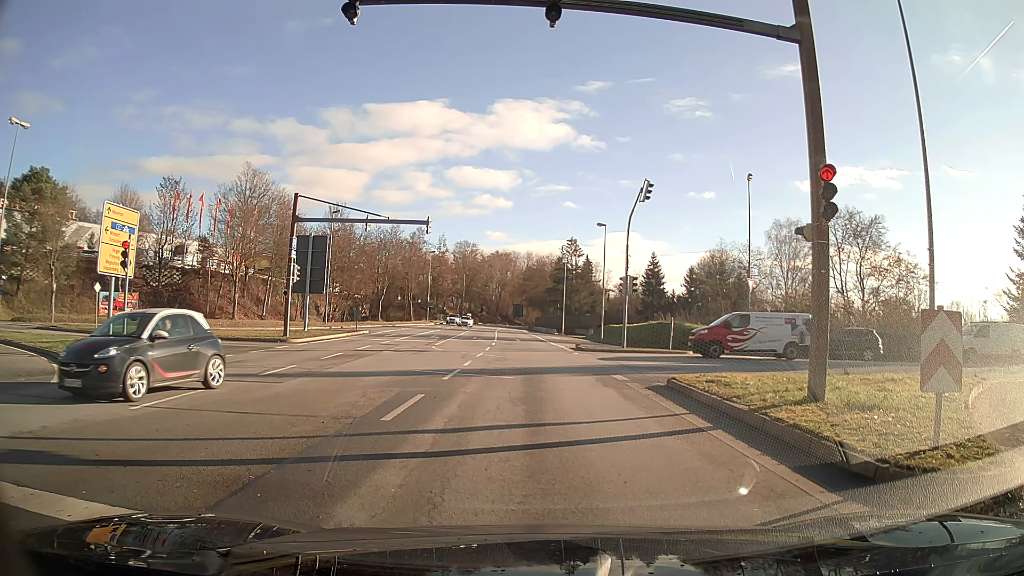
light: Day
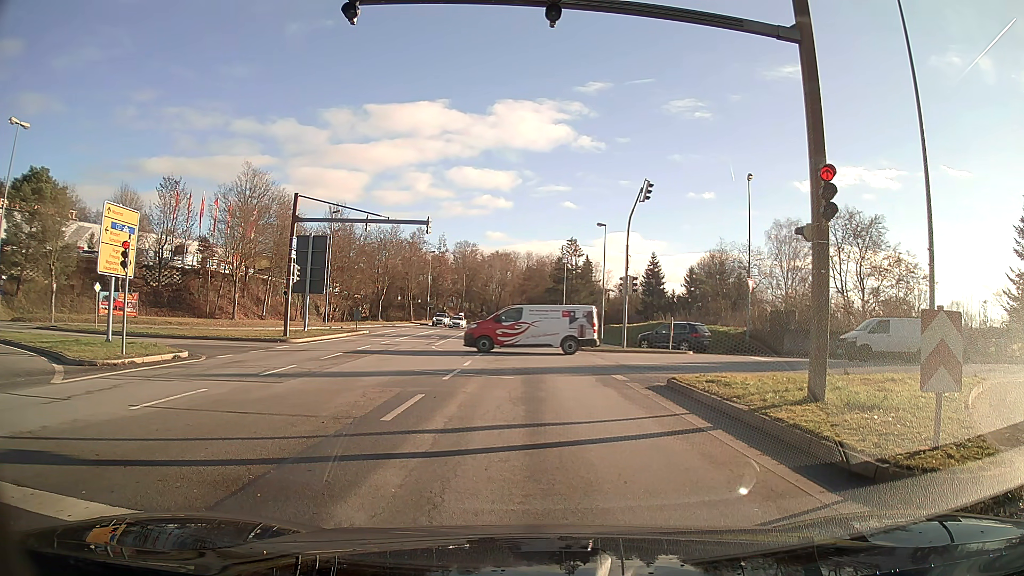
(0.0, 0.0) m; 0°
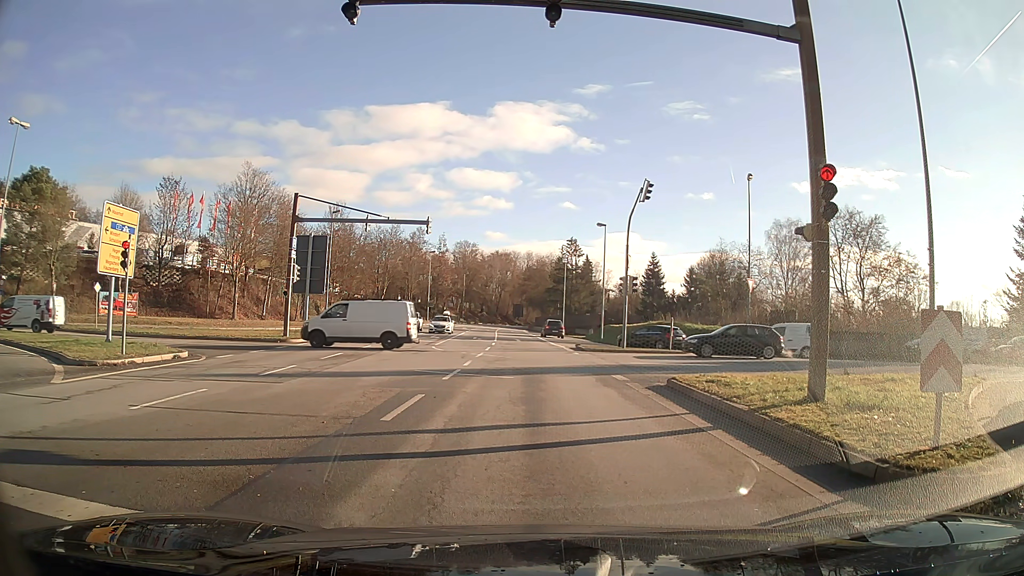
(0.0, 0.0) m; 0°
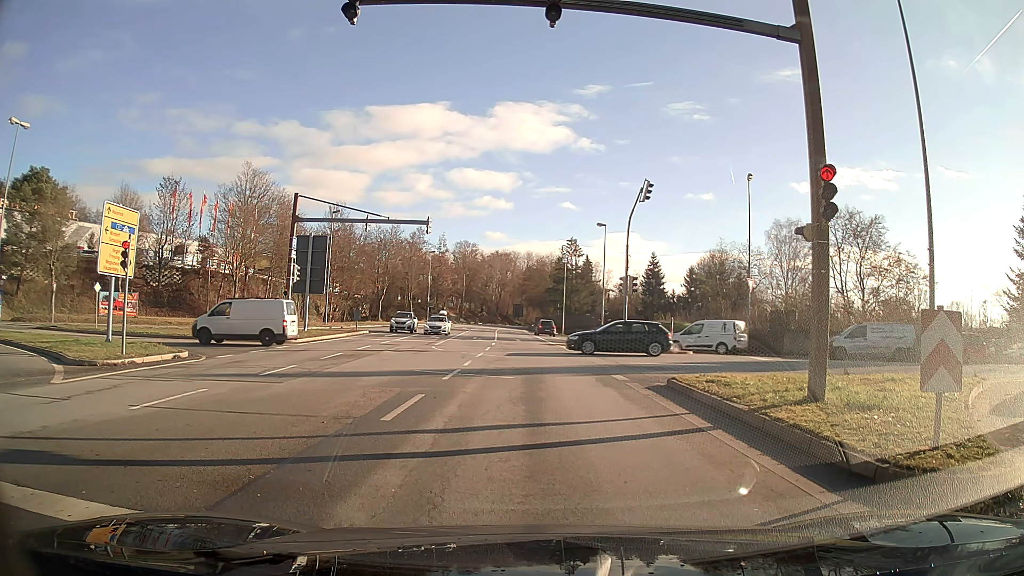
(0.0, 0.0) m; 0°
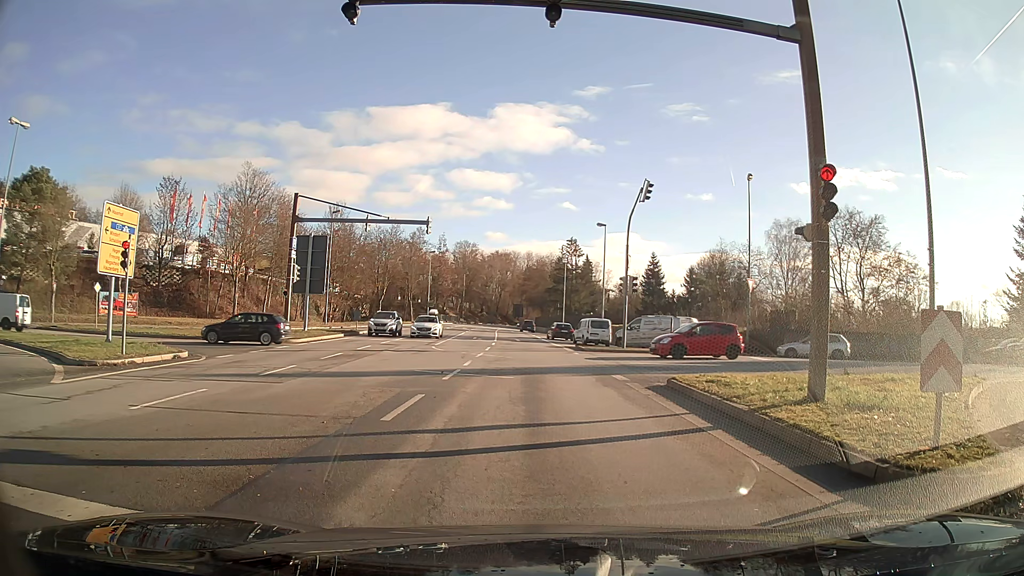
(0.0, 0.0) m; 0°
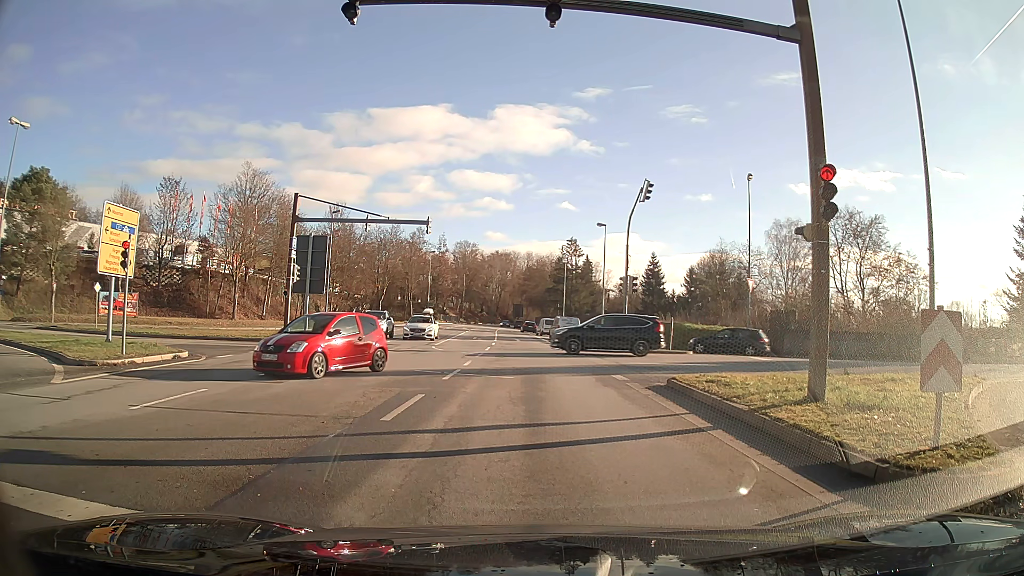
(0.0, 0.0) m; 0°
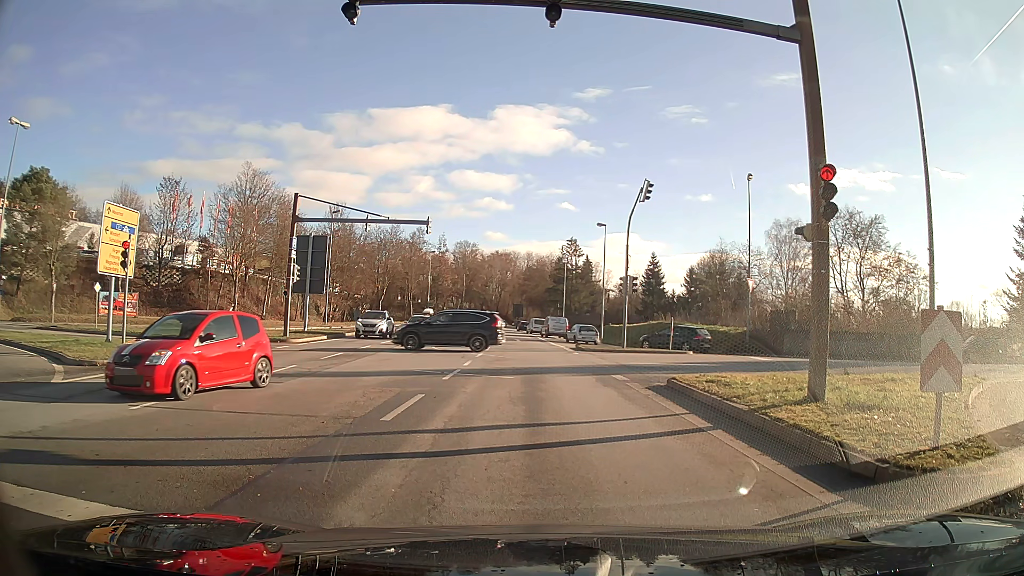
(0.0, 0.0) m; 0°
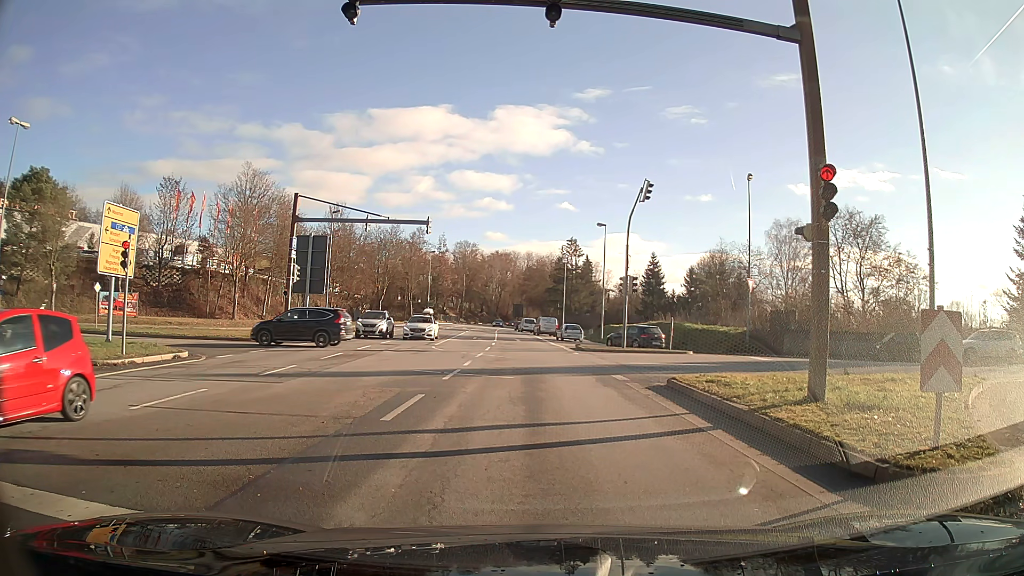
(0.0, 0.0) m; 0°
(0, +10) (0, +20) (-1, +30) (-1, +40) (-1, +50) (-2, +60) (-3, +70) (-3, +80) (-4, +90) (-4, +100) m
